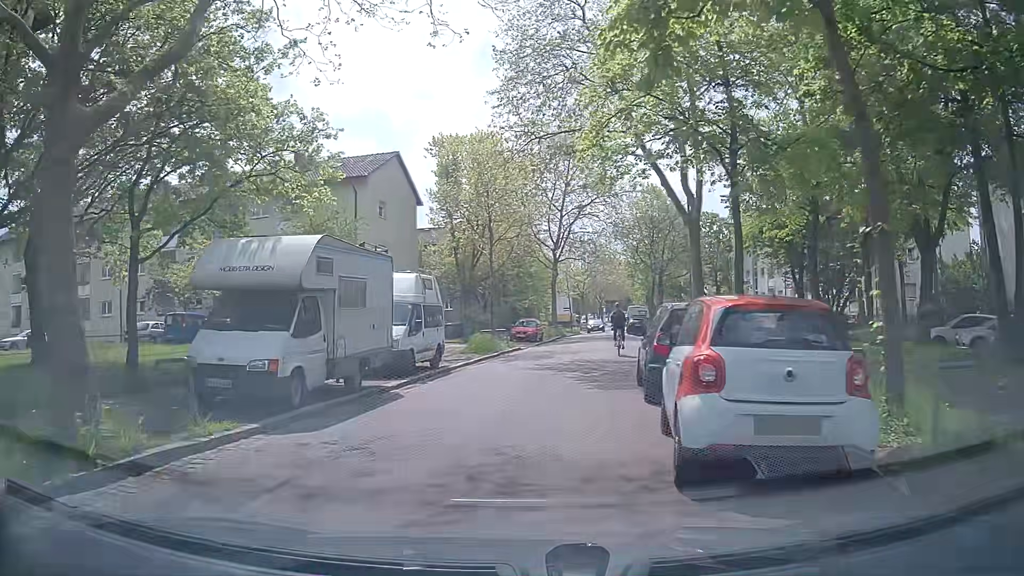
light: Day
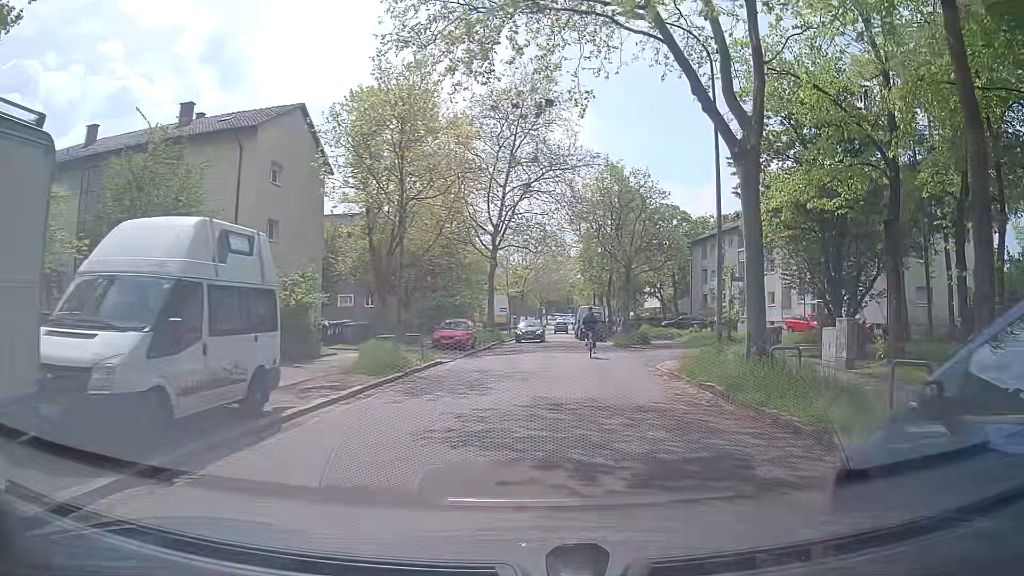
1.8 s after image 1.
(-0.1, +10.5) m; +4°
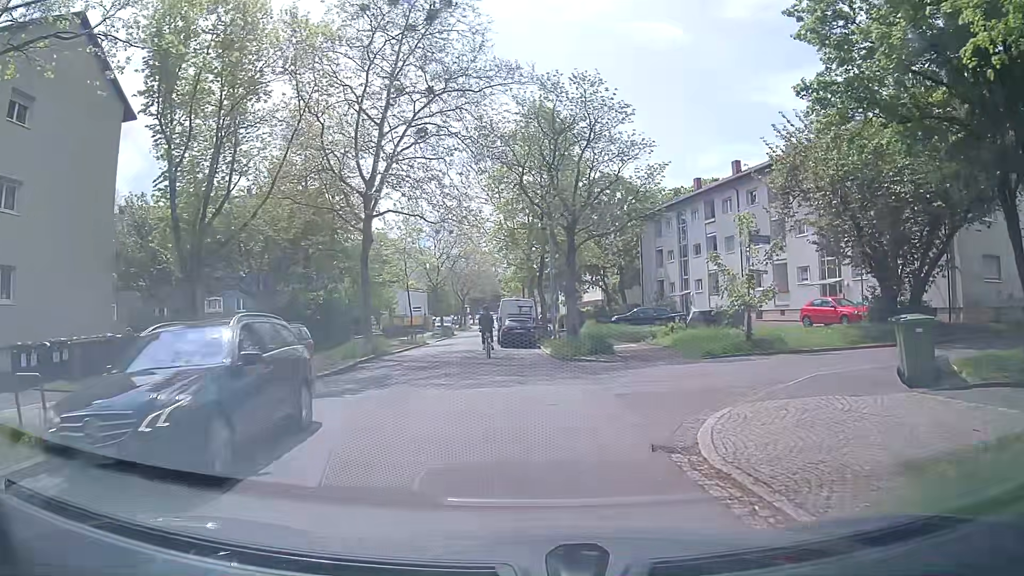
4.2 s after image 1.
(+1.6, +14.9) m; +8°
